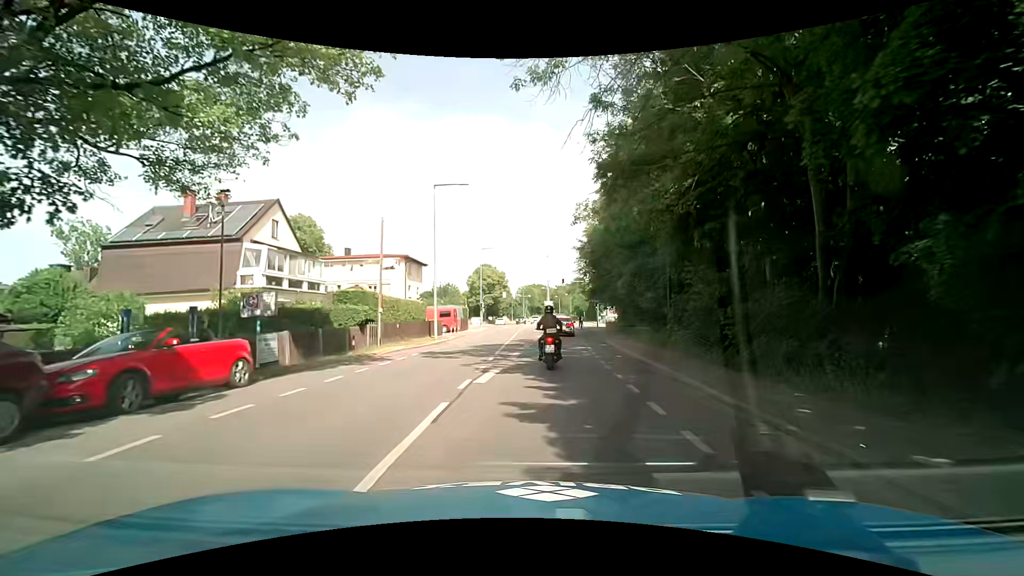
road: tertiary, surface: asphalt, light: Day
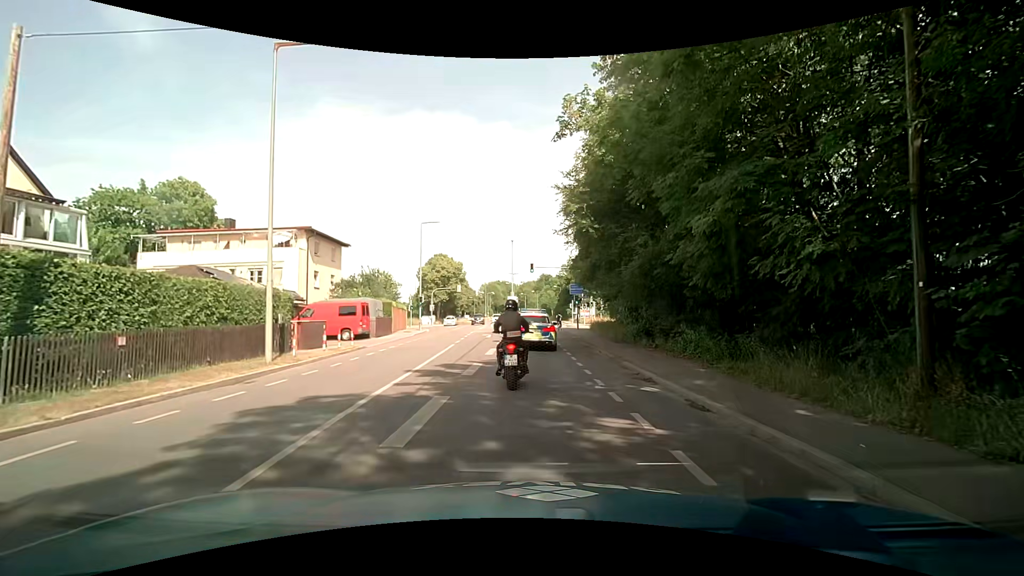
(+1.0, +16.4) m; +5°
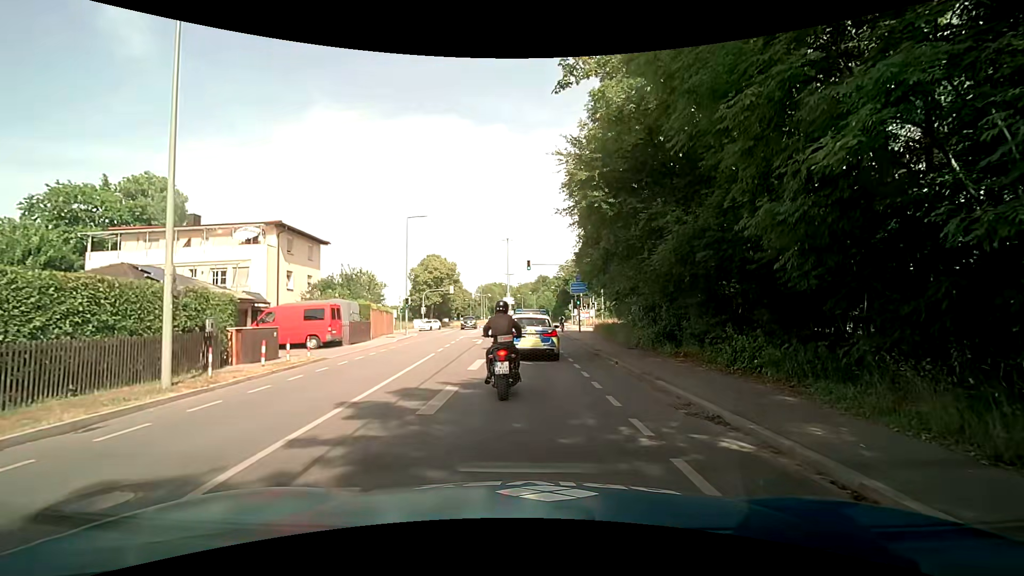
(0.0, +4.1) m; -1°
